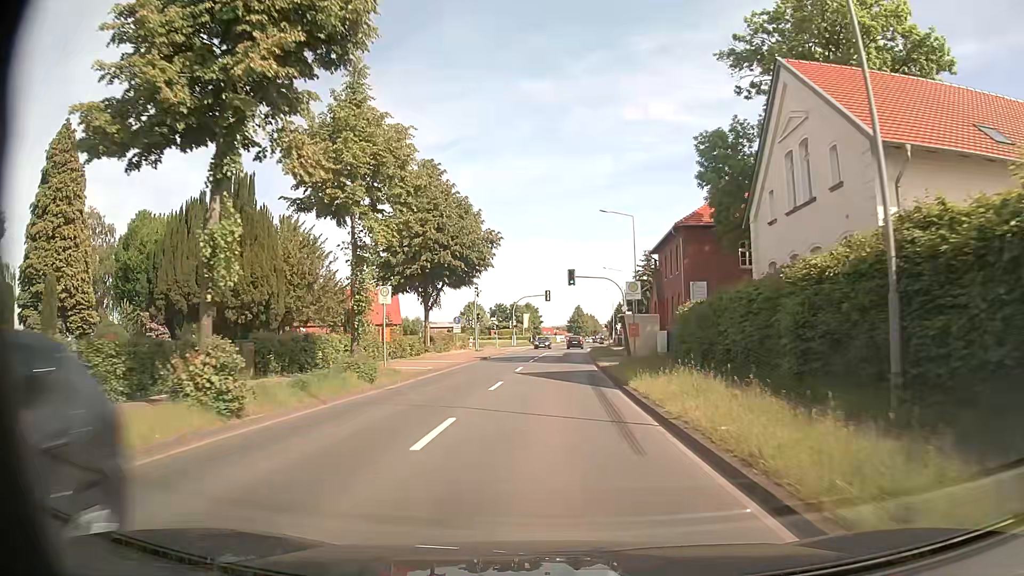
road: secondary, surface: asphalt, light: Day
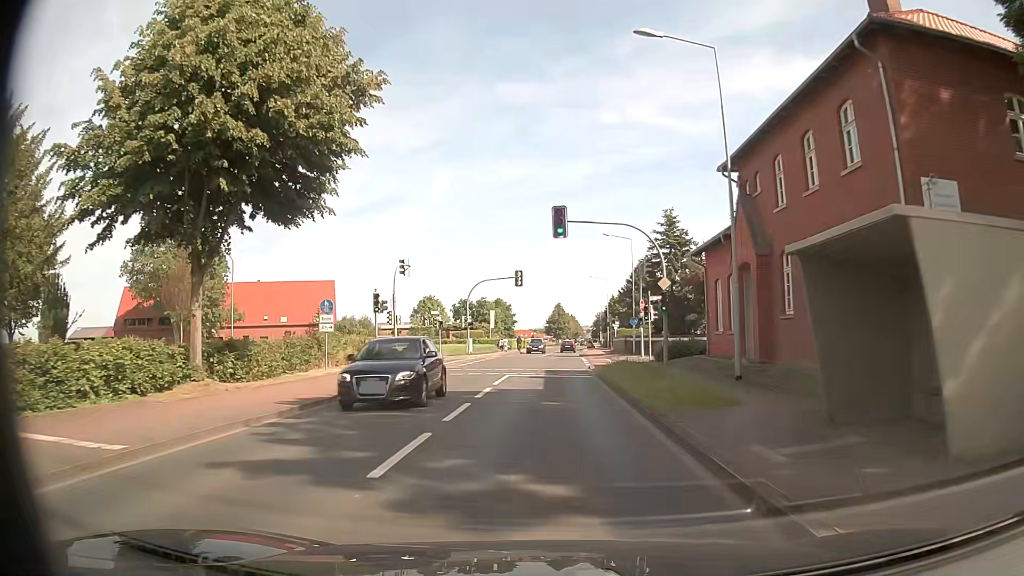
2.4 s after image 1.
(+0.6, +28.6) m; +2°
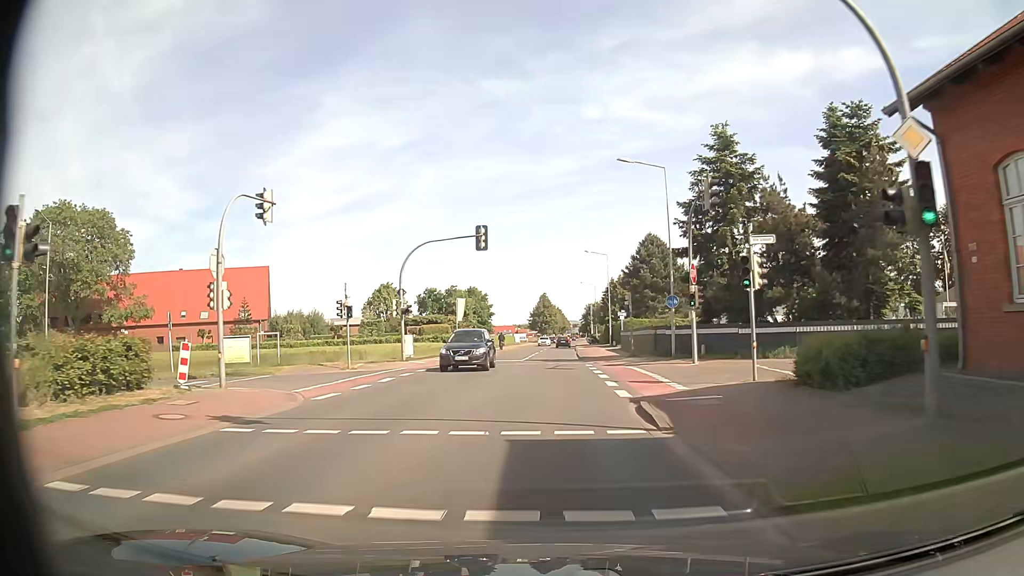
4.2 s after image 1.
(0.0, +21.7) m; +1°
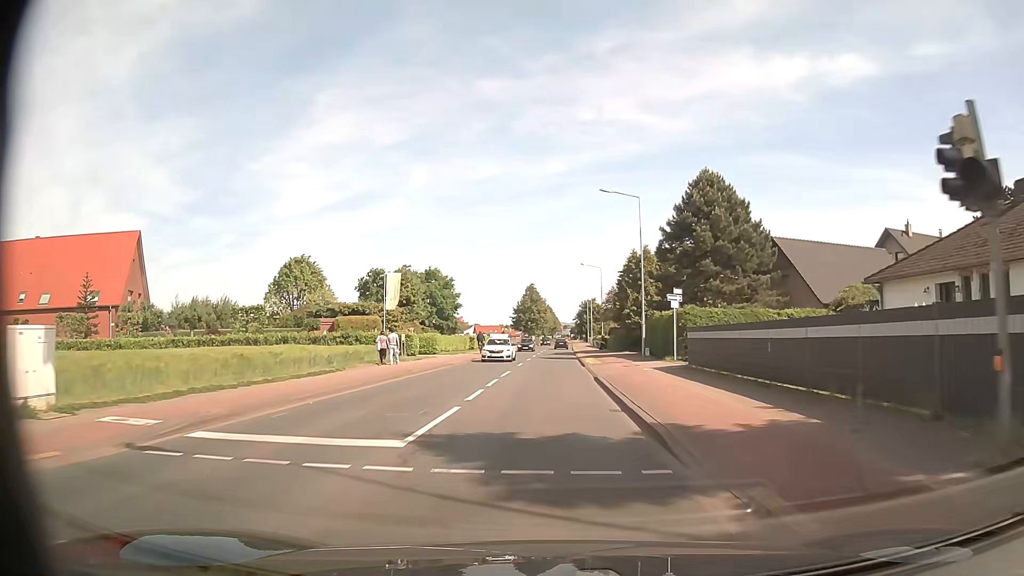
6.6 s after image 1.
(+0.1, +30.1) m; 0°
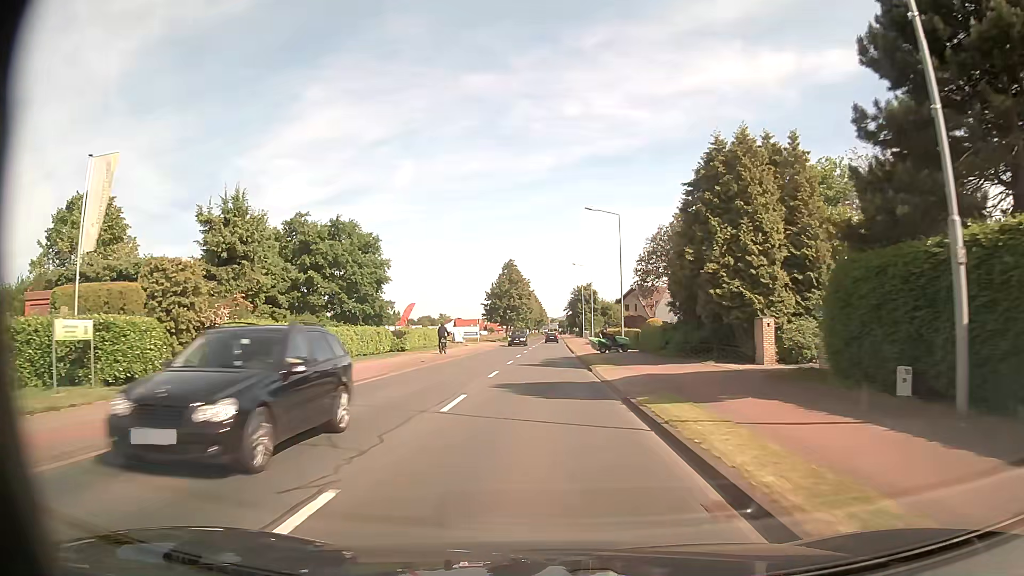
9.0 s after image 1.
(+0.5, +31.6) m; +1°
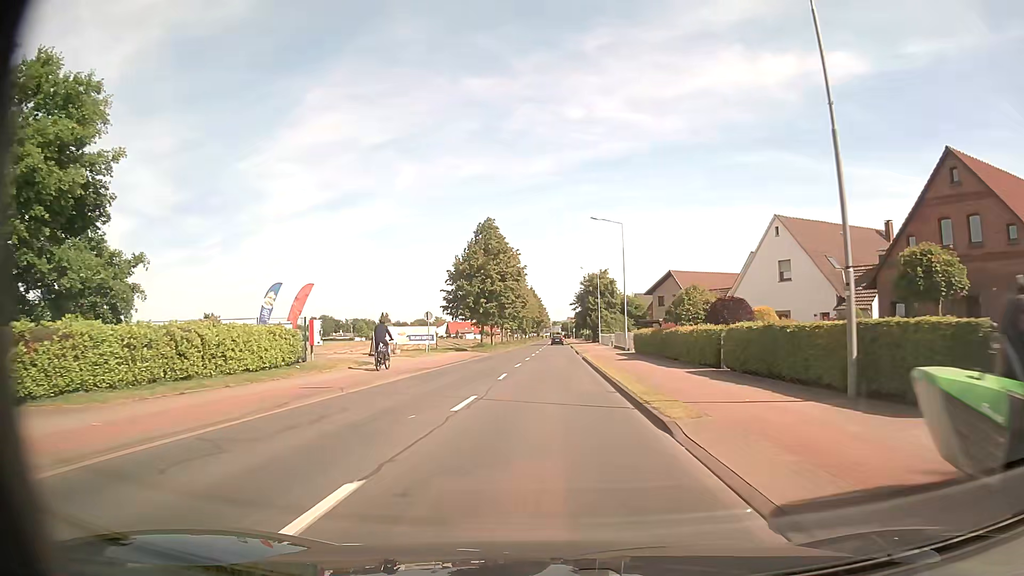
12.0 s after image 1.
(+0.2, +35.4) m; 0°
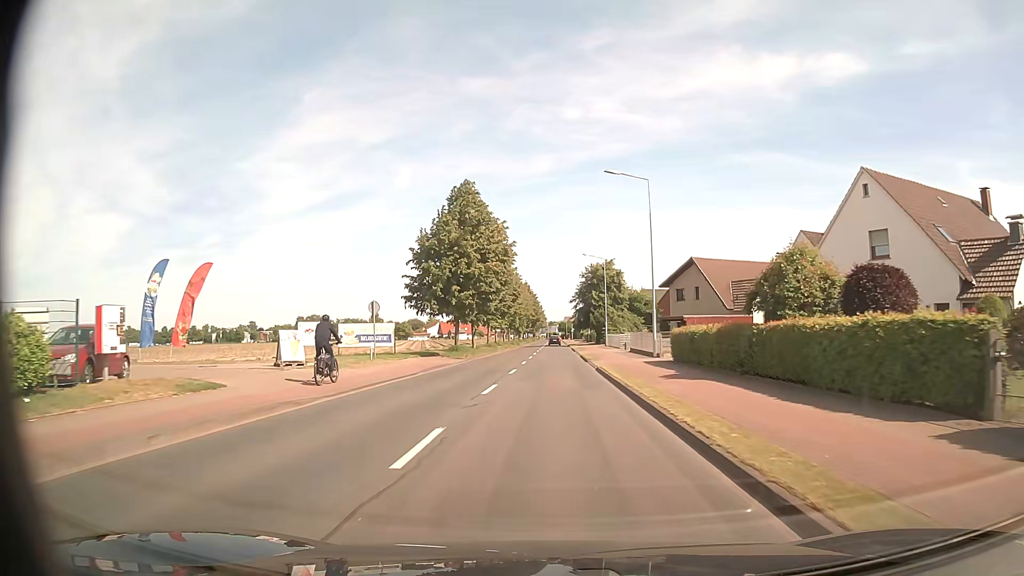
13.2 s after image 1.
(0.0, +14.4) m; 0°
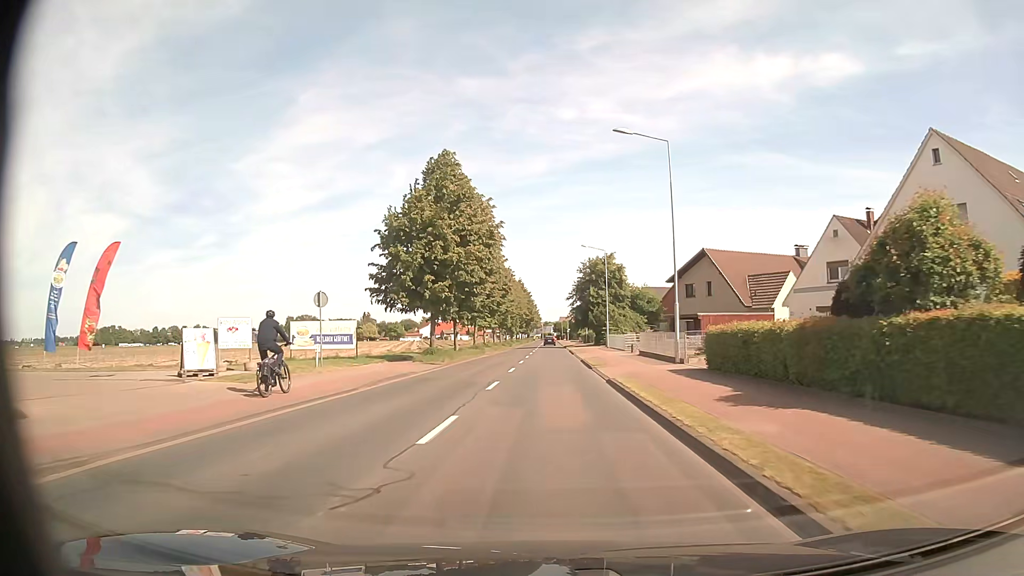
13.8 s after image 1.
(0.0, +7.4) m; +1°
(0, +10) (0, +20) (0, +30) (0, +40) (0, +50) (0, +60) (0, +70) (0, +80) (0, +90) (0, +100) m
